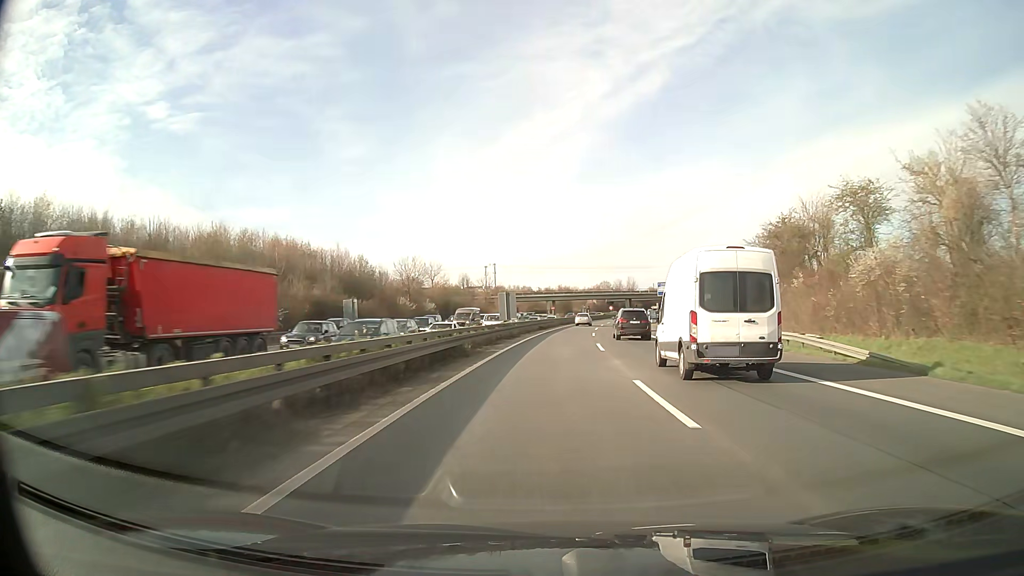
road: motorway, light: Day
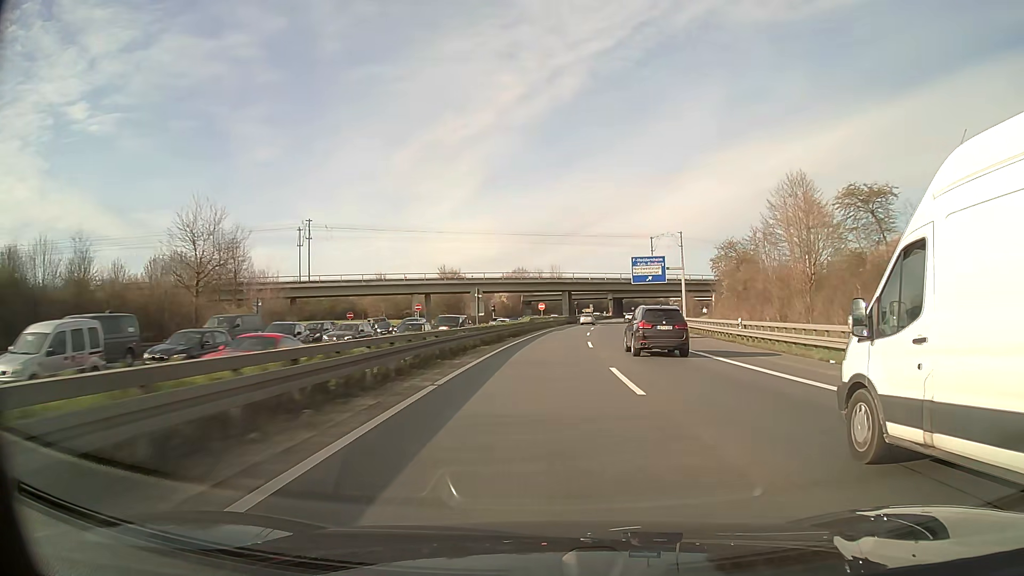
(+6.1, +86.7) m; +8°
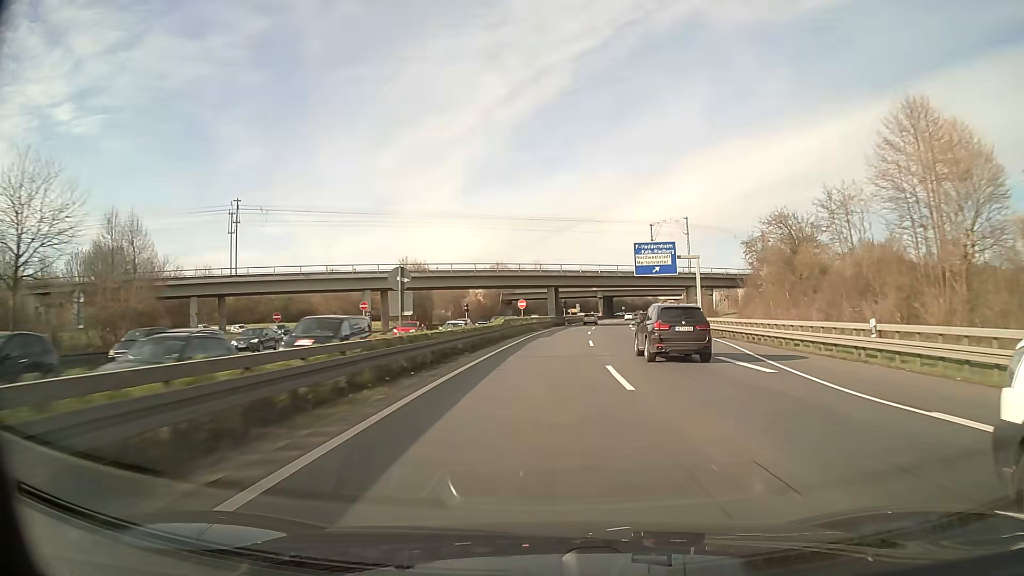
(+0.2, +17.4) m; +1°
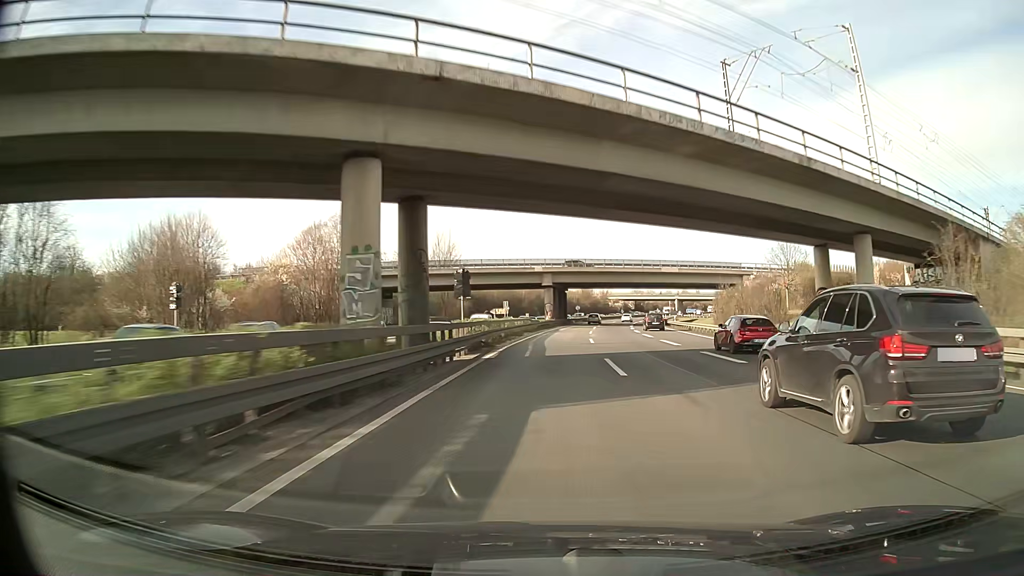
(+3.5, +69.4) m; +6°
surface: asphalt
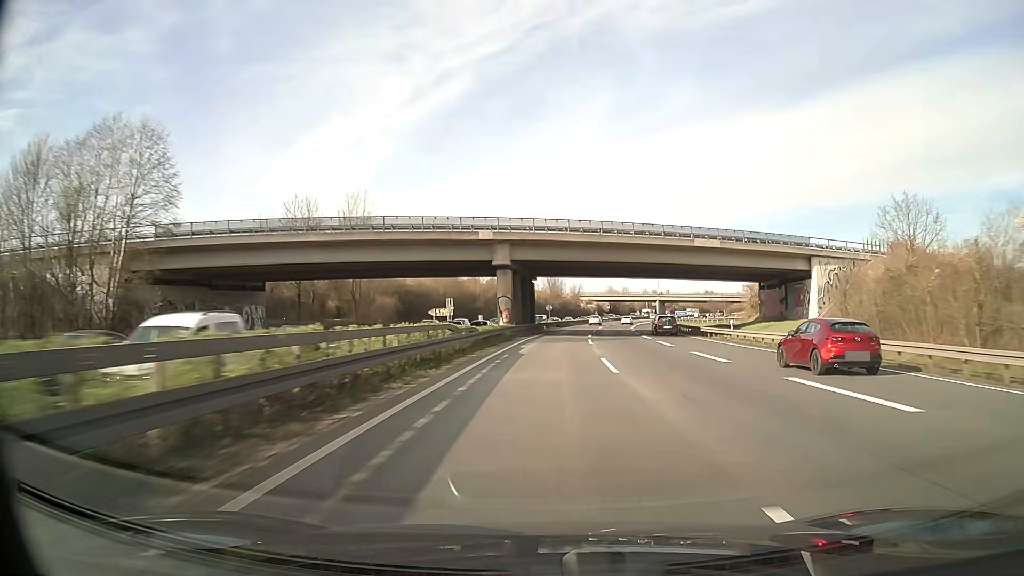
(+0.7, +34.8) m; +1°
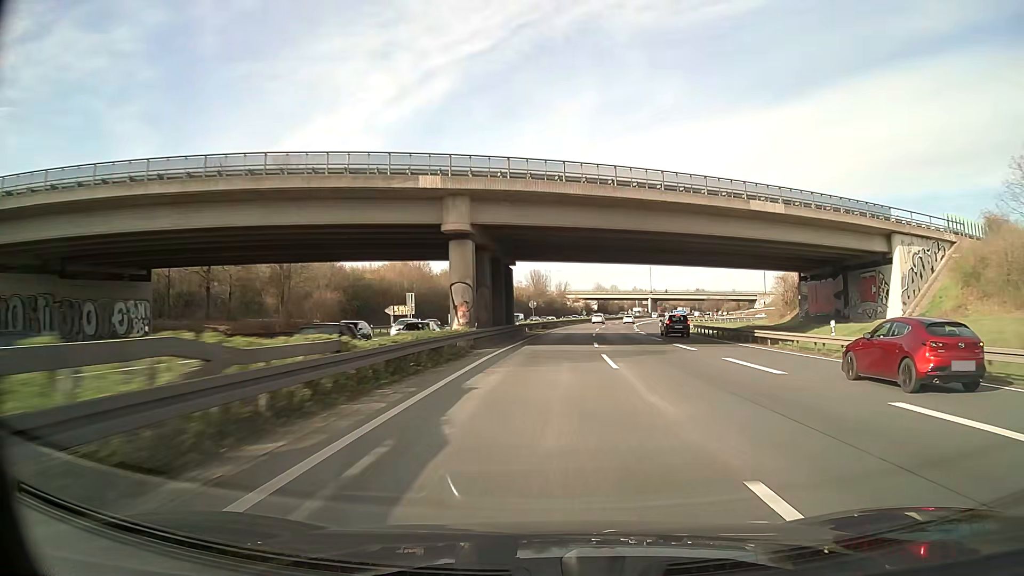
(+0.7, +17.4) m; +3°
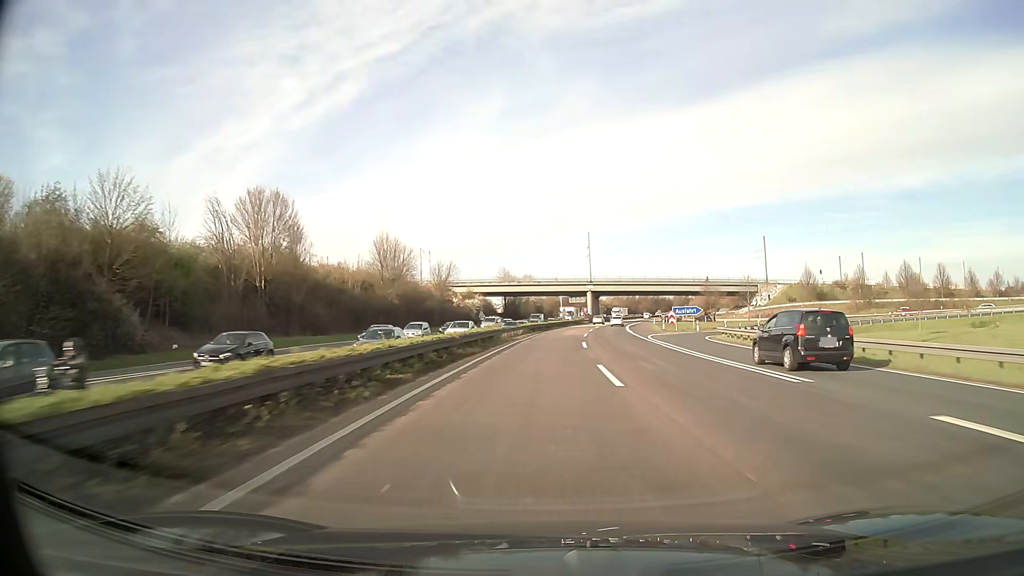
(+6.4, +86.7) m; +8°
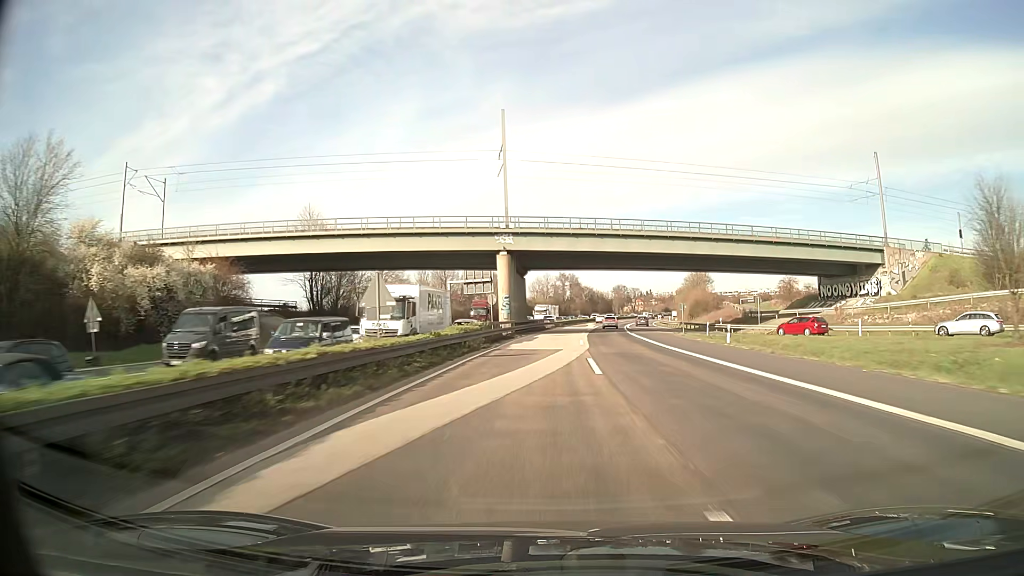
(+5.7, +86.8) m; +8°
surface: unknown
(0, +10) (0, +20) (+1, +30) (+1, +40) (+2, +50) (+2, +60) (+3, +70) (+4, +80) (+6, +90) (+7, +100) m
